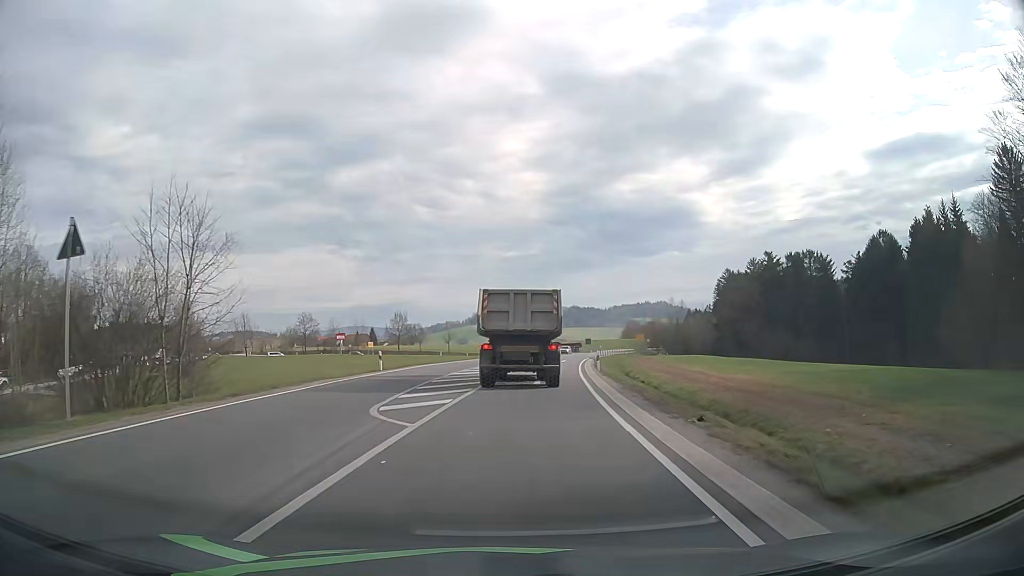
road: secondary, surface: asphalt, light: Day
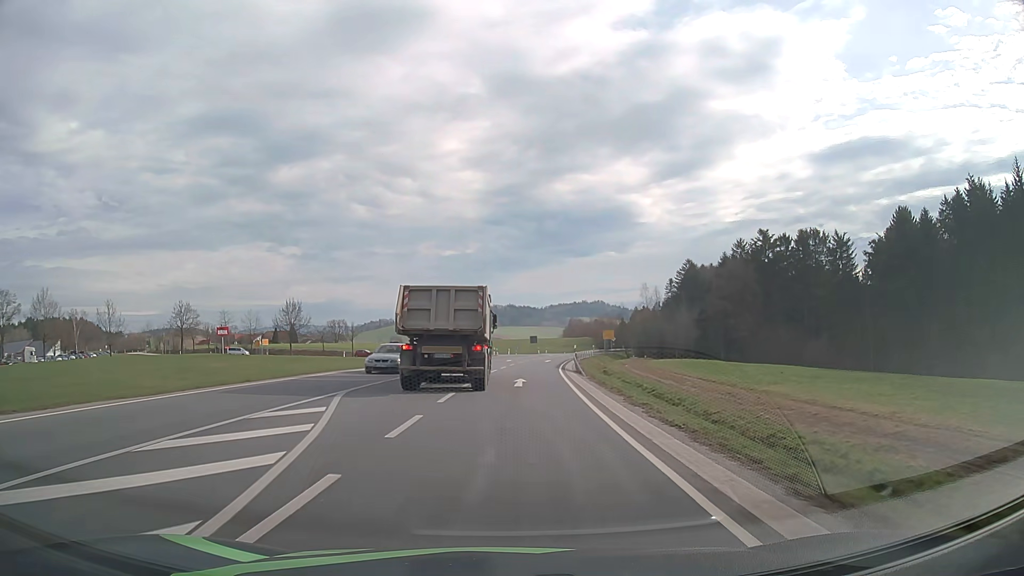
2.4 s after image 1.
(+2.0, +35.6) m; +5°
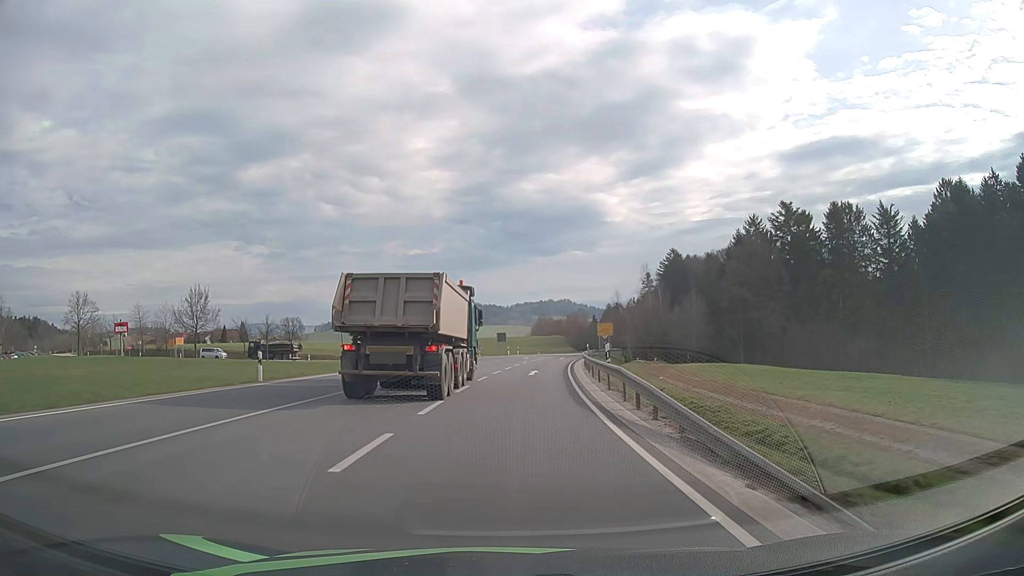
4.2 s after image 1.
(+0.6, +26.8) m; +3°
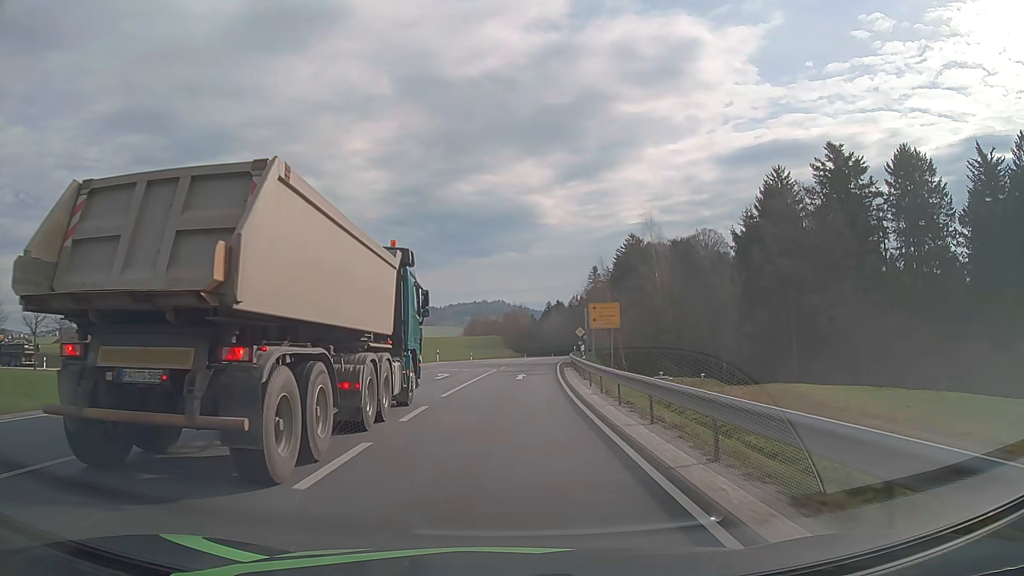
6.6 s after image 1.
(+1.7, +37.0) m; +5°
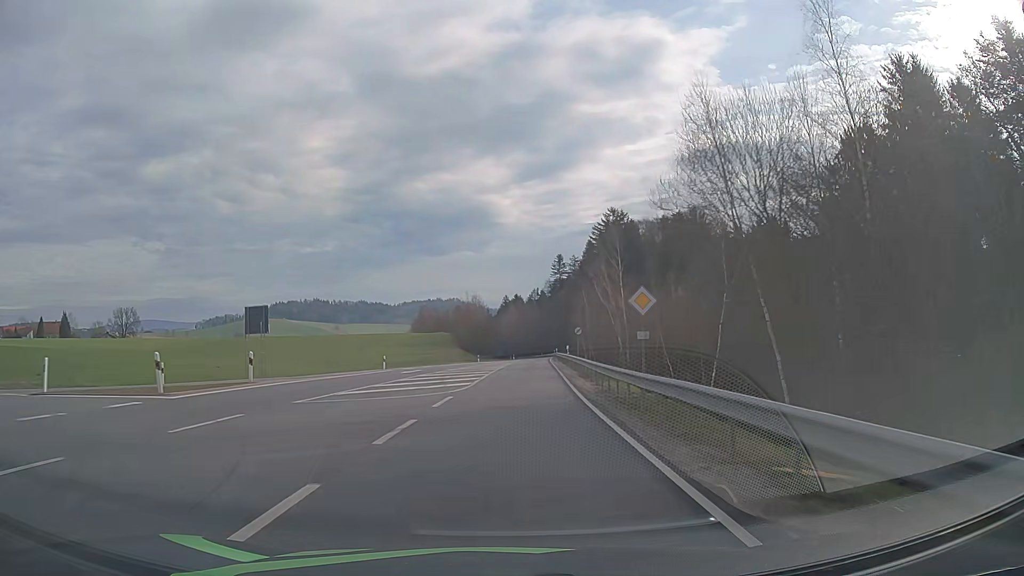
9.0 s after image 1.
(+1.4, +38.6) m; +4°
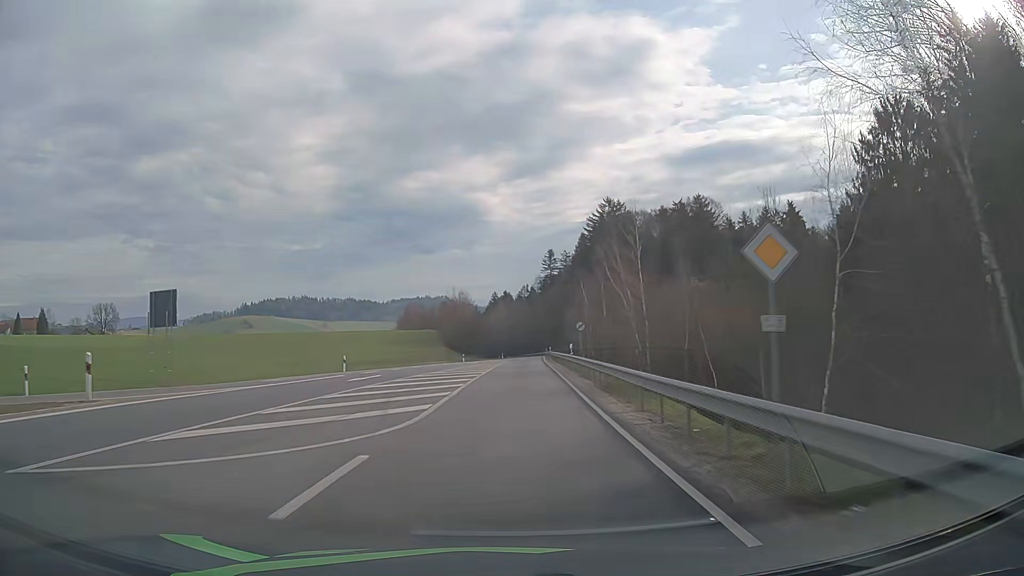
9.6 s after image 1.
(+0.1, +9.9) m; +1°
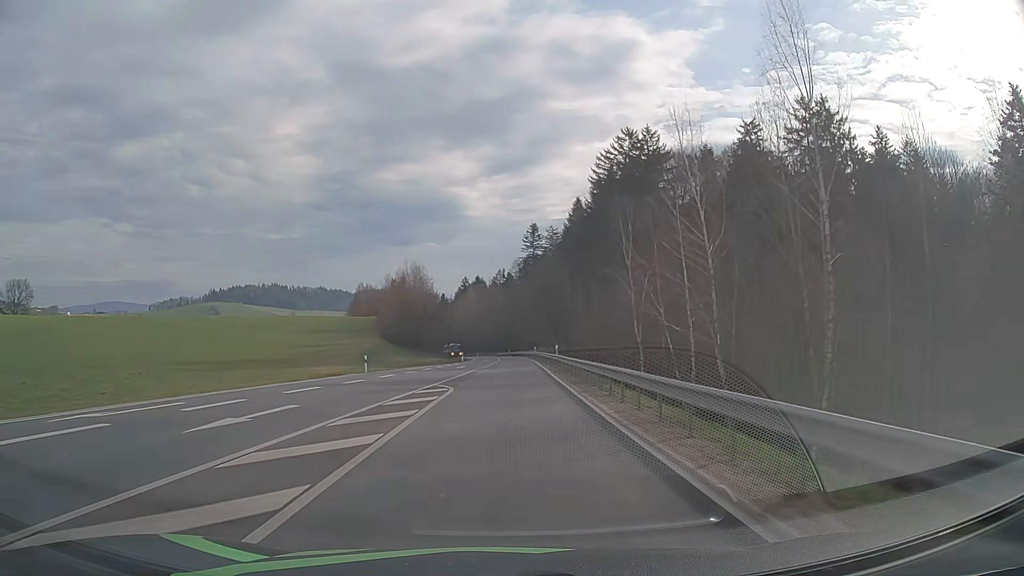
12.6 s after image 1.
(+1.1, +50.7) m; +2°
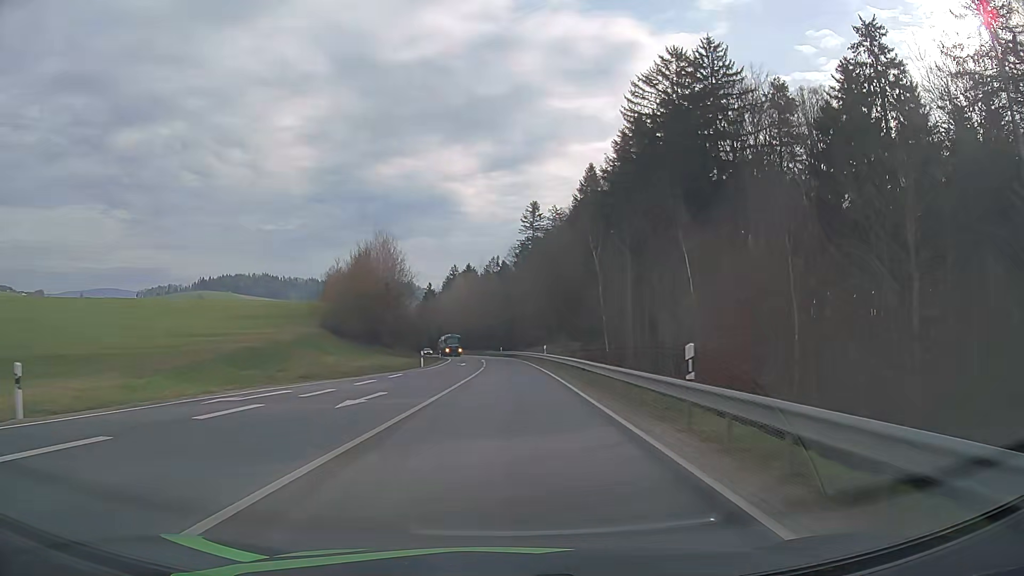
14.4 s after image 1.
(+0.4, +31.7) m; +1°
(0, +10) (0, +20) (0, +30) (0, +40) (0, +50) (0, +60) (-1, +70) (-2, +80) (-3, +90) (-4, +100) m
